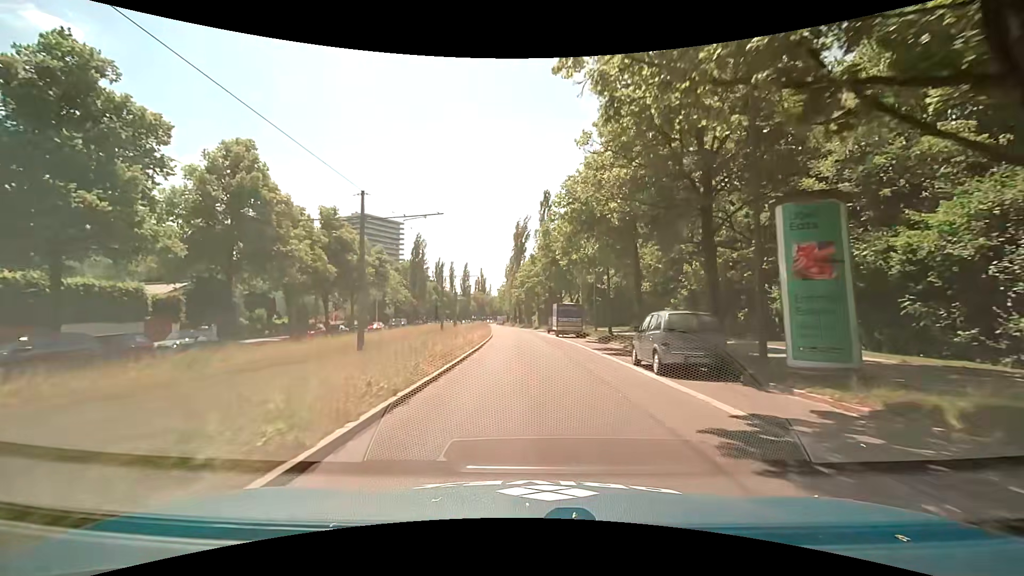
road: secondary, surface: asphalt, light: Day
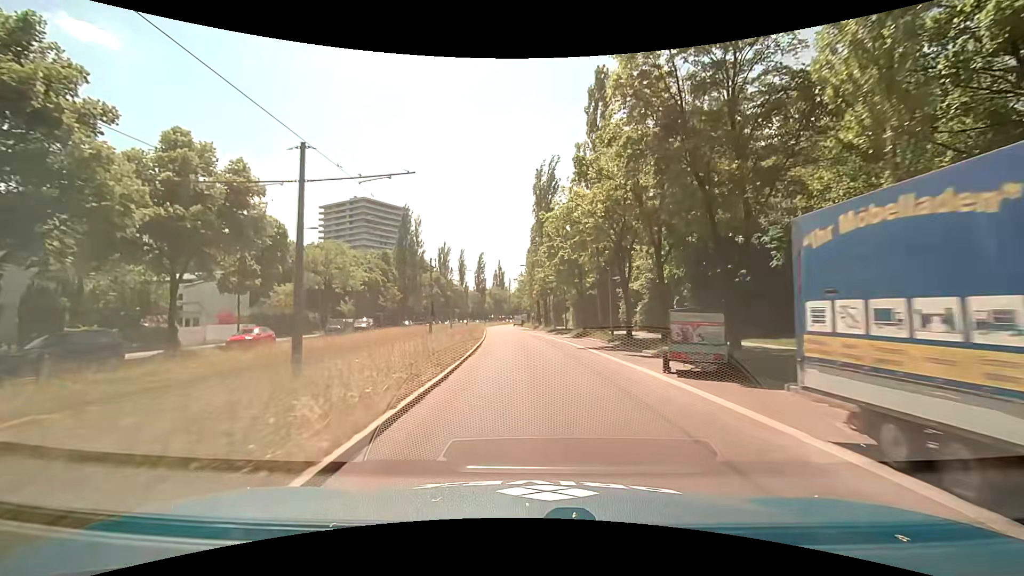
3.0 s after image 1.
(-1.0, +35.7) m; -3°
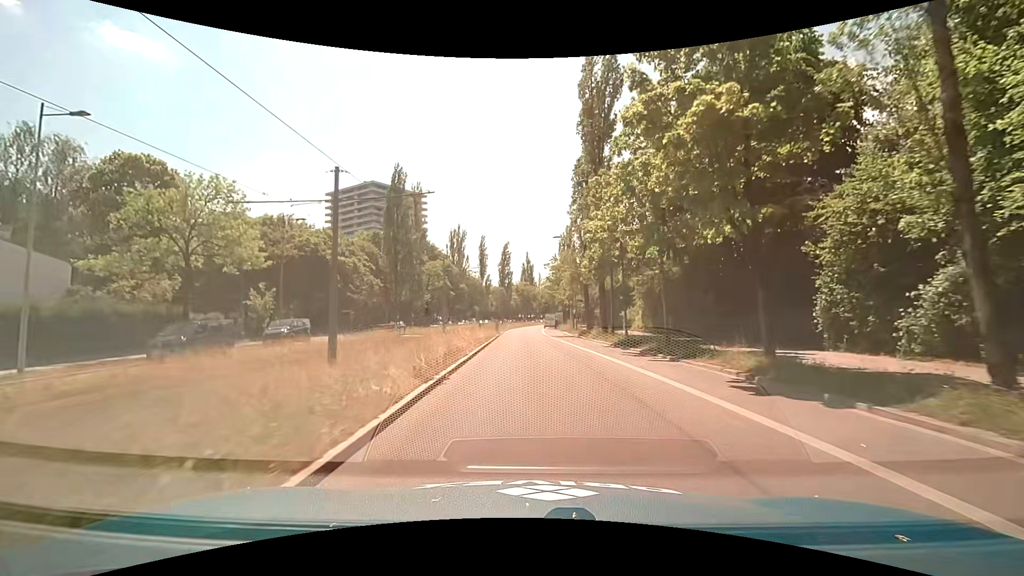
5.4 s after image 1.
(-0.7, +28.0) m; -4°
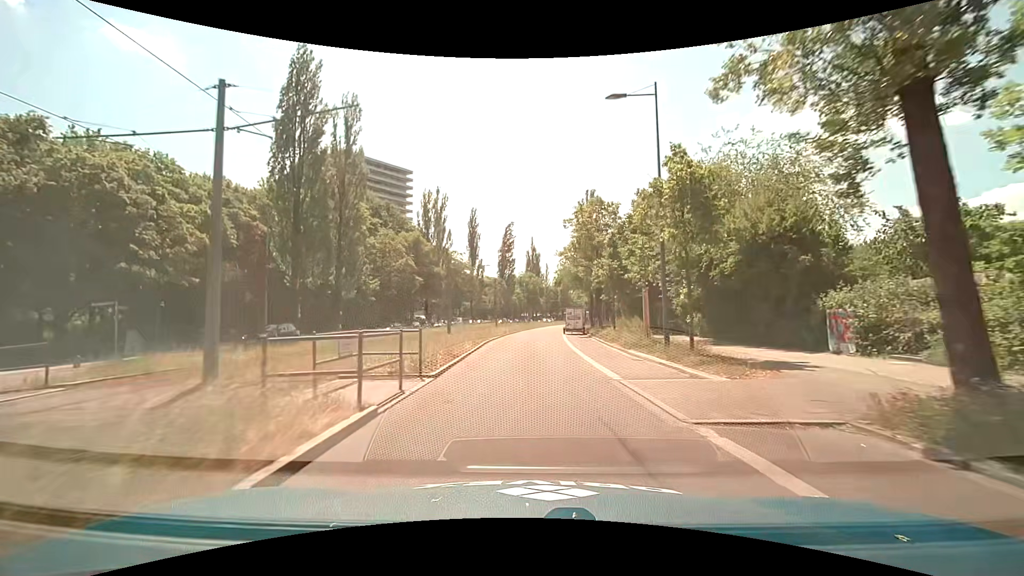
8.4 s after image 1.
(-0.1, +34.4) m; 0°
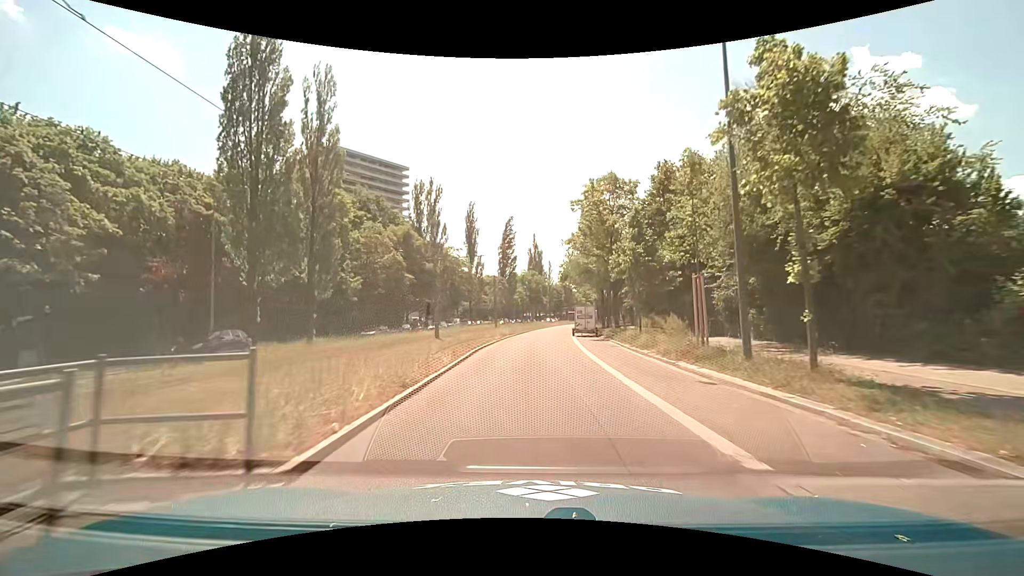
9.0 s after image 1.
(0.0, +6.8) m; 0°
(0, +10) (0, +20) (0, +30) (0, +40) (0, +50) (+1, +60) (+3, +70) (+4, +80) (+6, +90) (+8, +99) m
